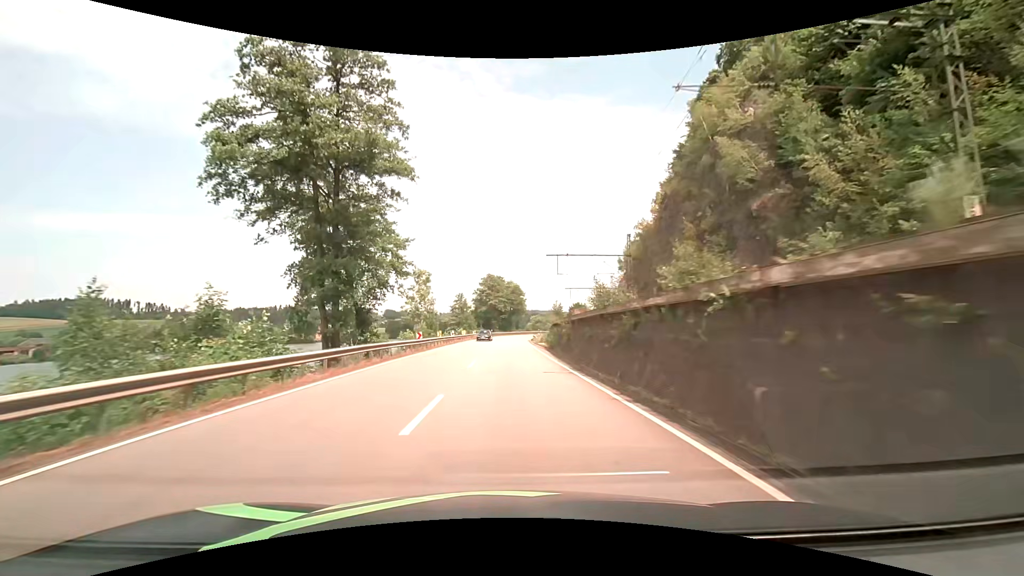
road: primary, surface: asphalt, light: Day
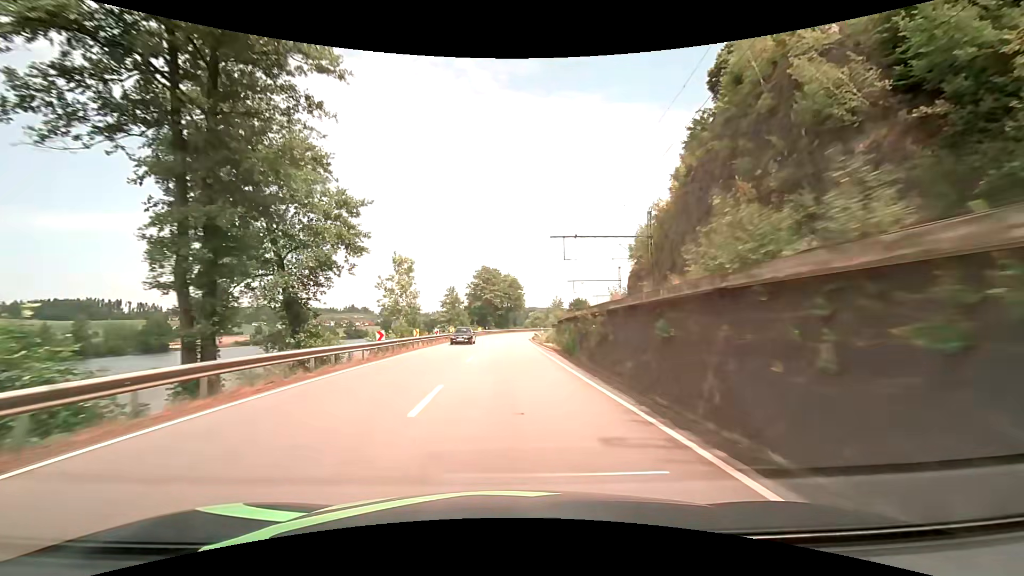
(0.0, +10.6) m; 0°
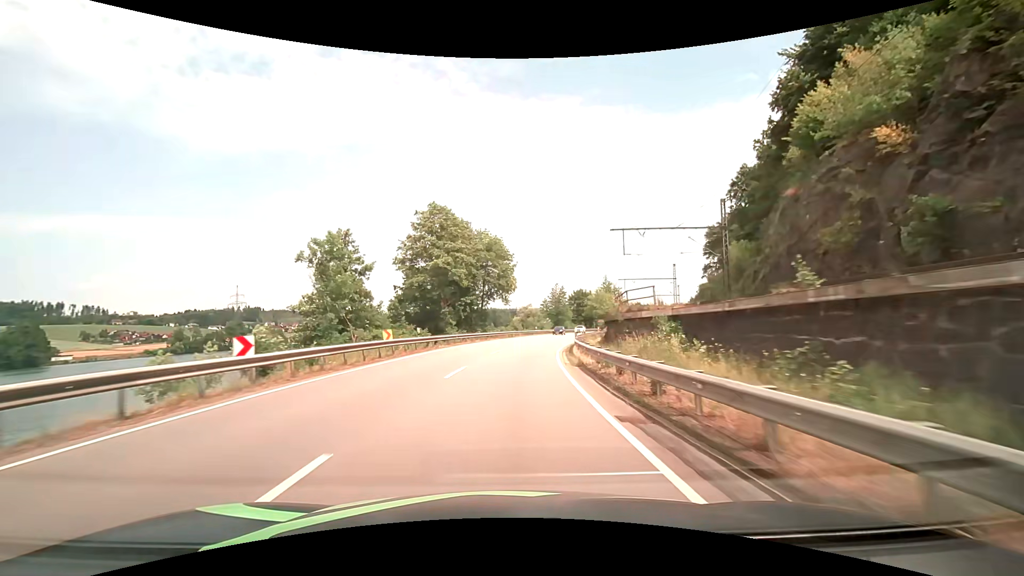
(+0.6, +54.2) m; +2°
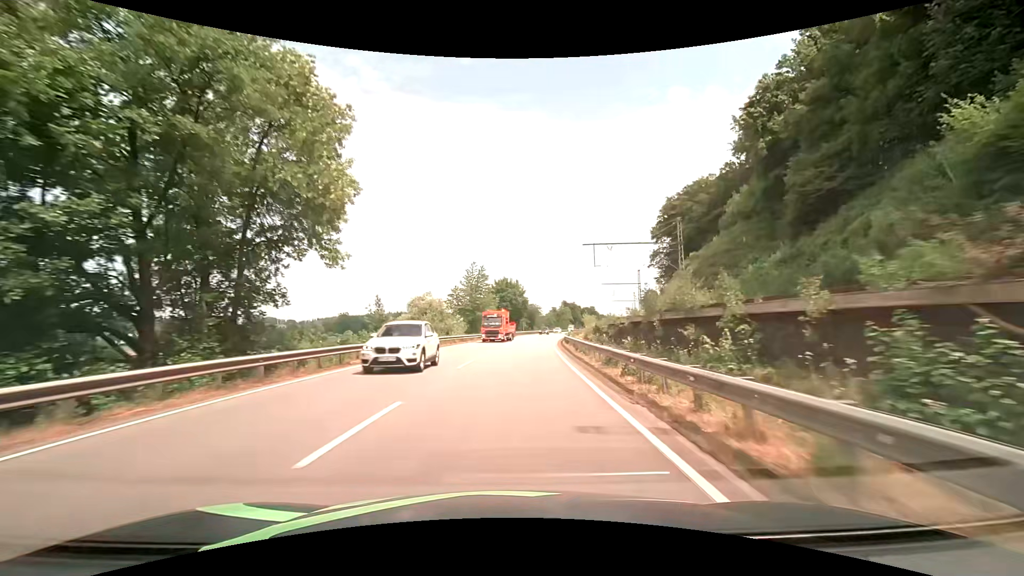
(+3.6, +43.3) m; +10°
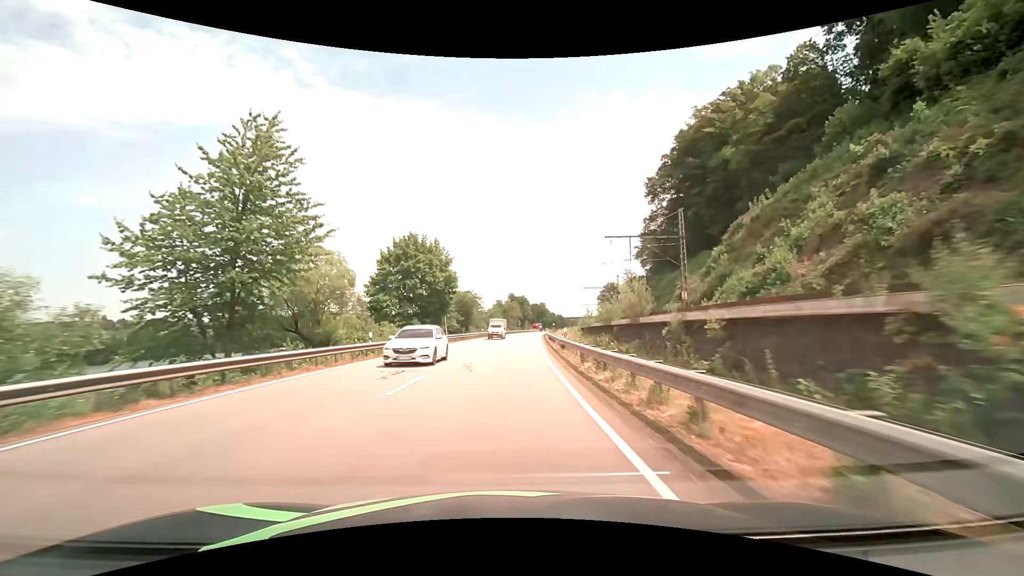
(+3.6, +53.9) m; +7°
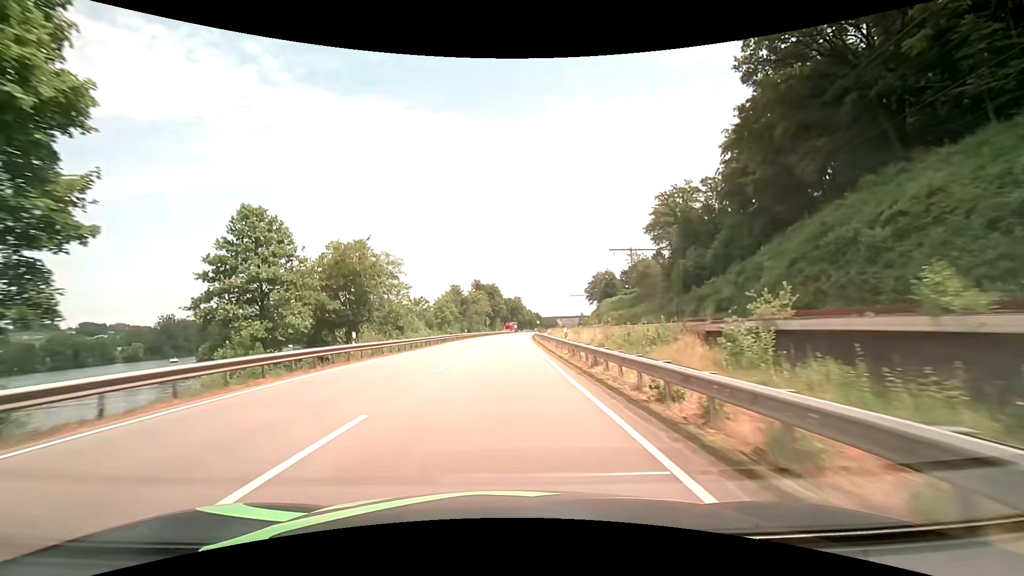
(+2.0, +54.0) m; +3°
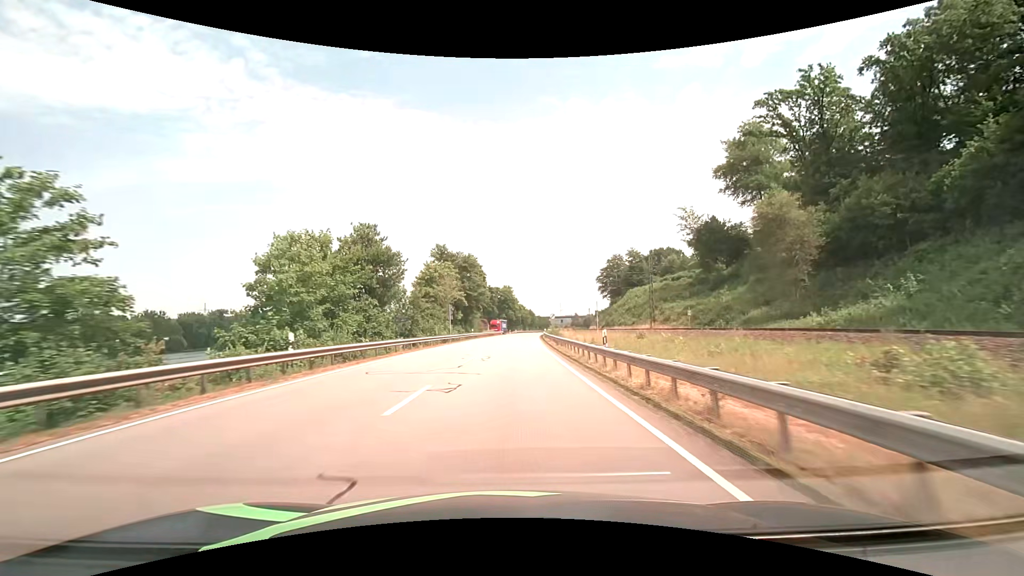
(+0.5, +55.6) m; +2°
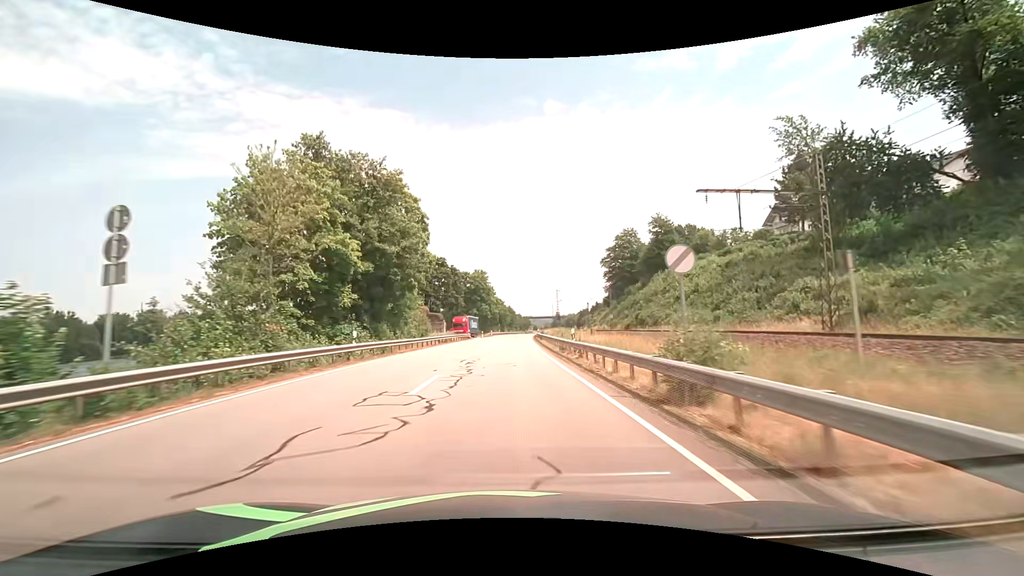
(+0.9, +45.2) m; +2°
(0, +10) (0, +20) (0, +30) (0, +40) (+1, +50) (+1, +60) (+1, +70) (+2, +80) (+2, +90) (+3, +100) m
